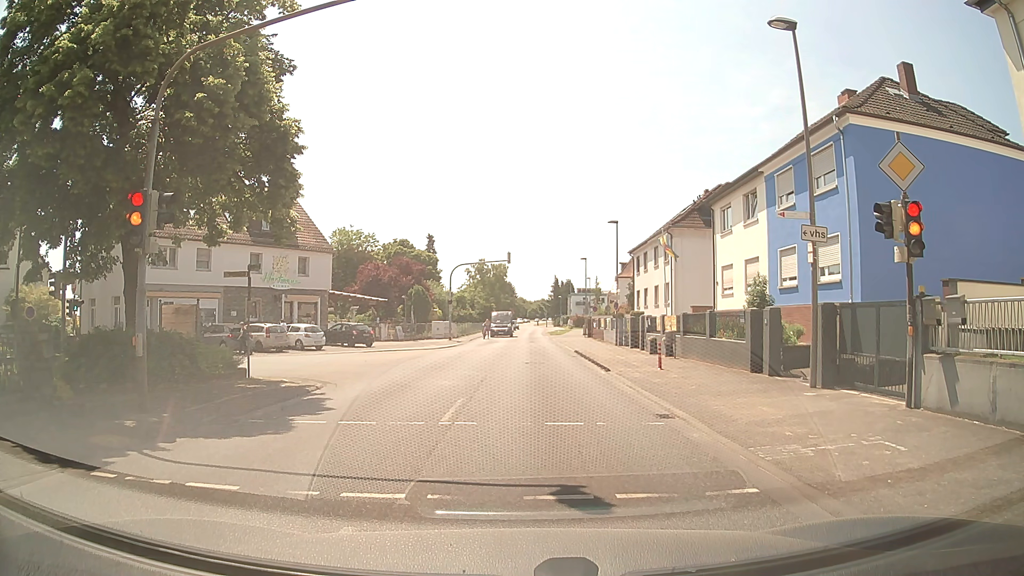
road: secondary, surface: asphalt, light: Day
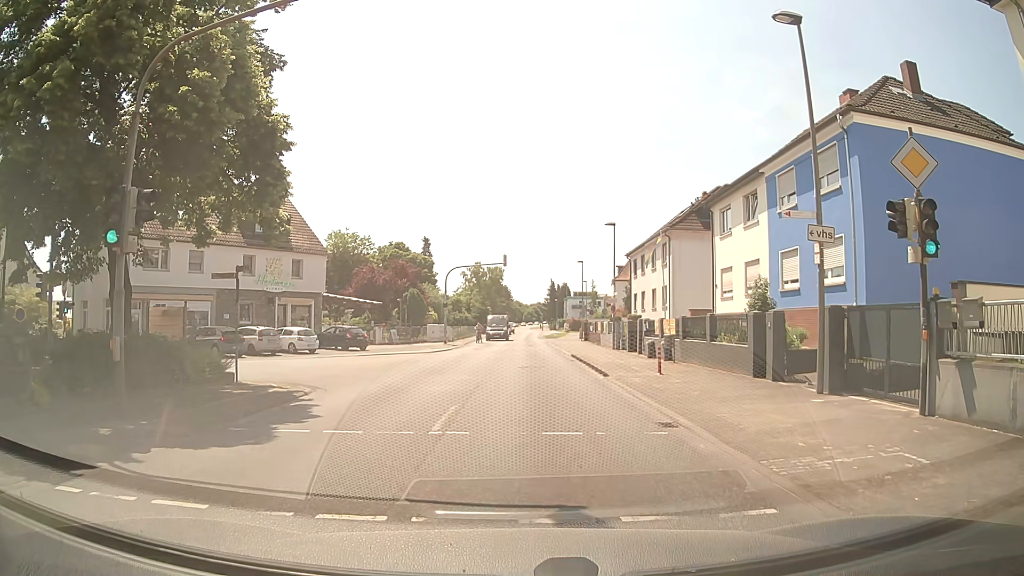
(0.0, +0.6) m; 0°
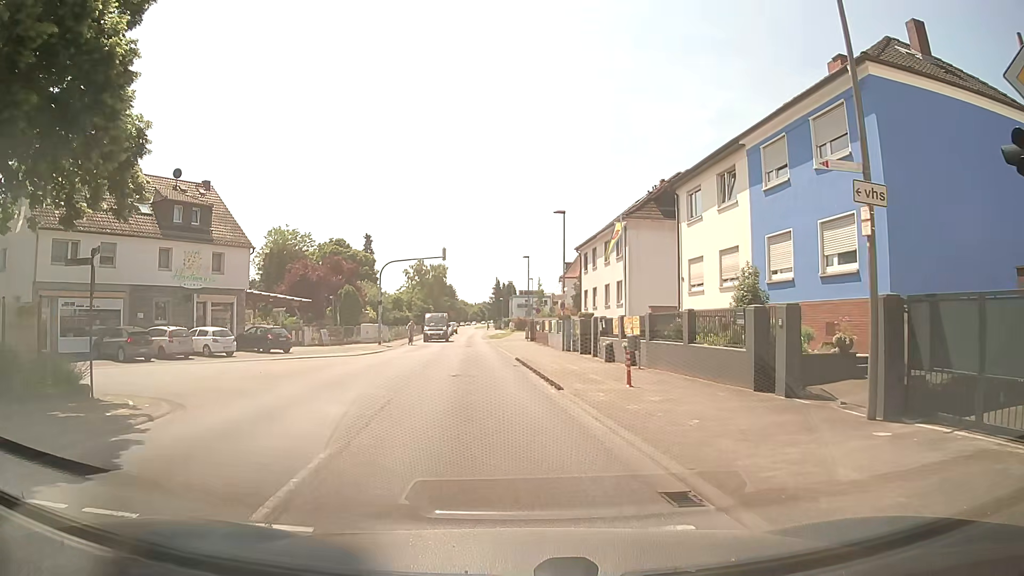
(+0.2, +4.6) m; +4°
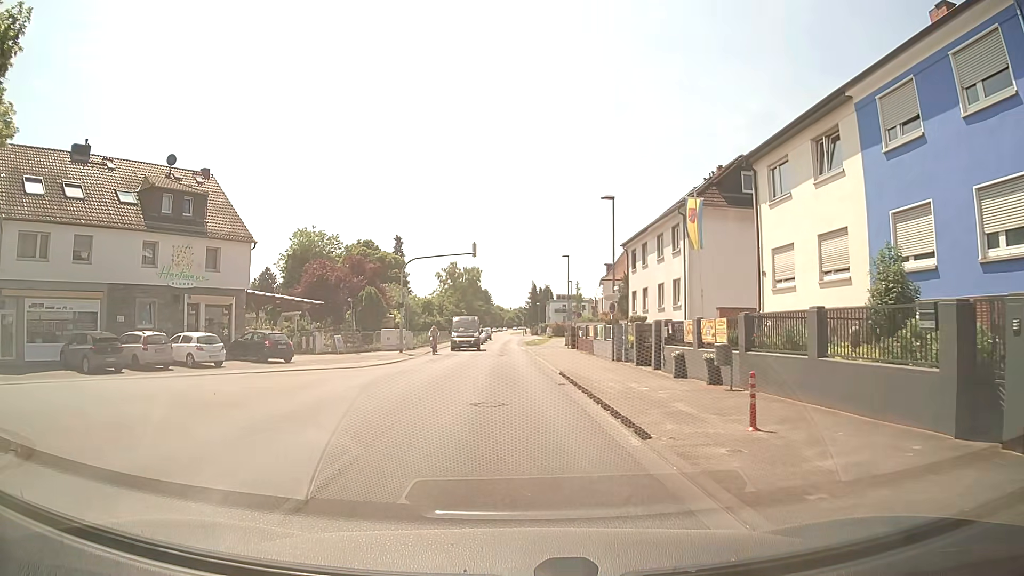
(-0.2, +6.0) m; -3°
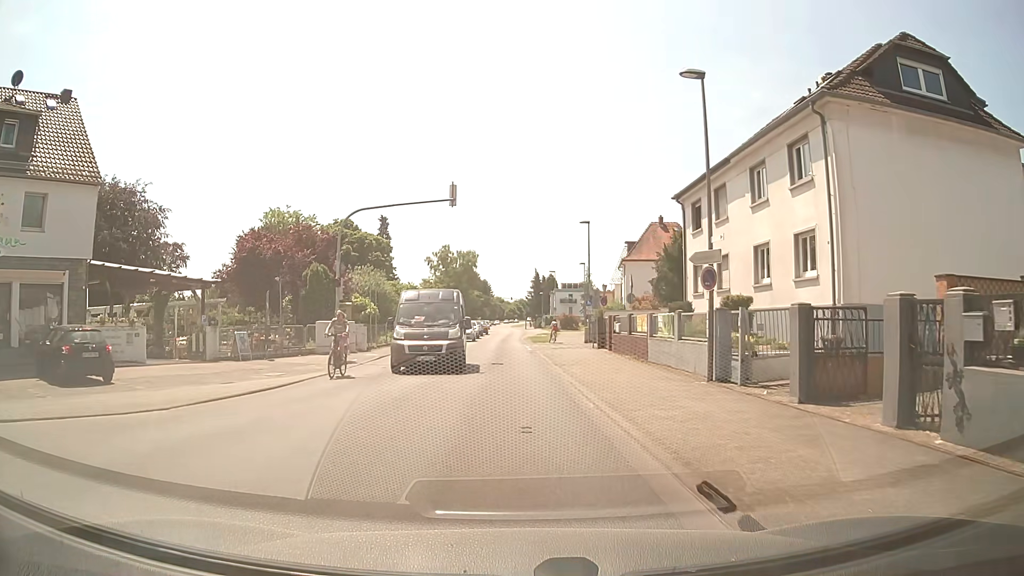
(-0.3, +15.9) m; -1°
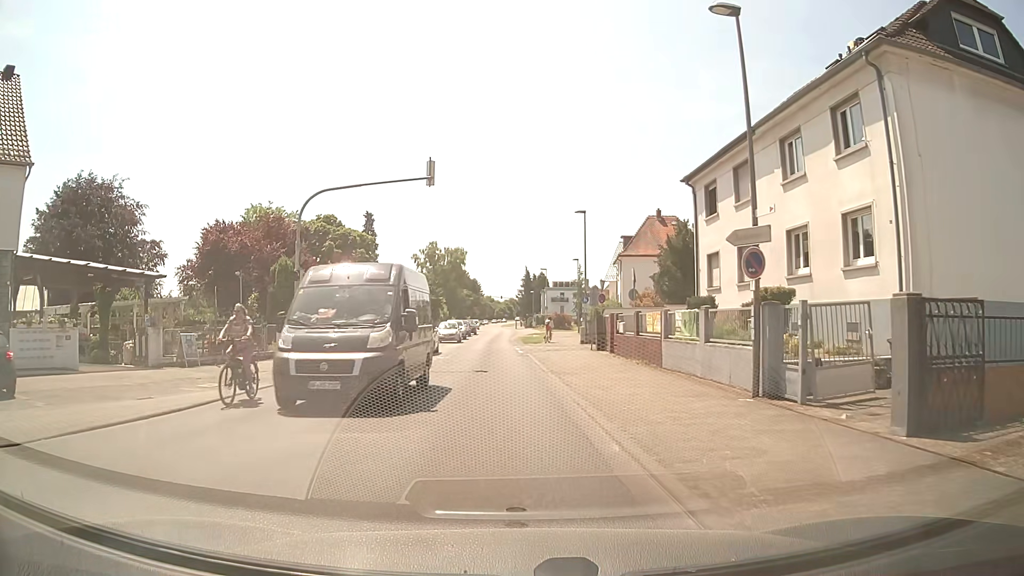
(0.0, +3.9) m; +1°
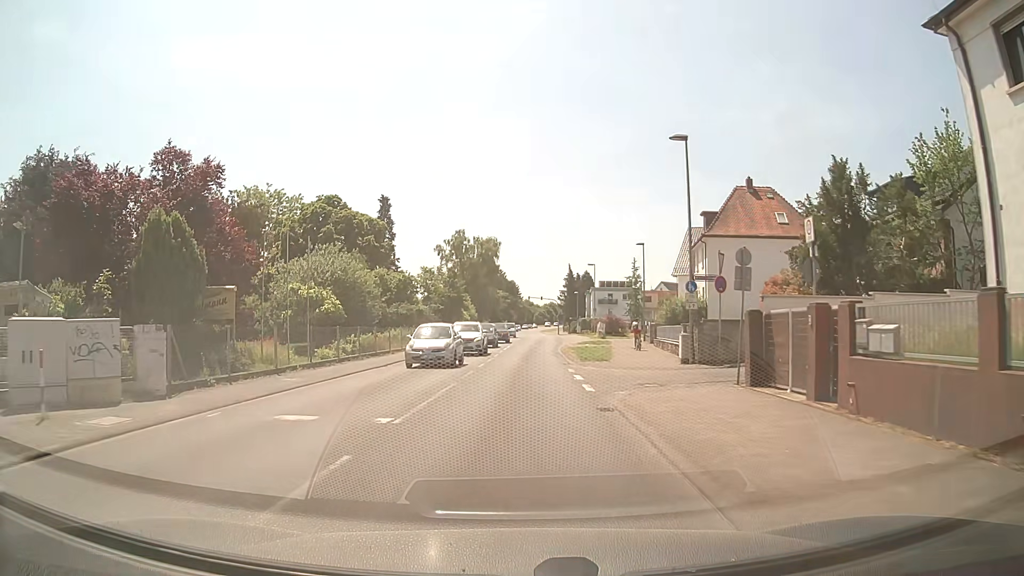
(-0.4, +17.8) m; -3°
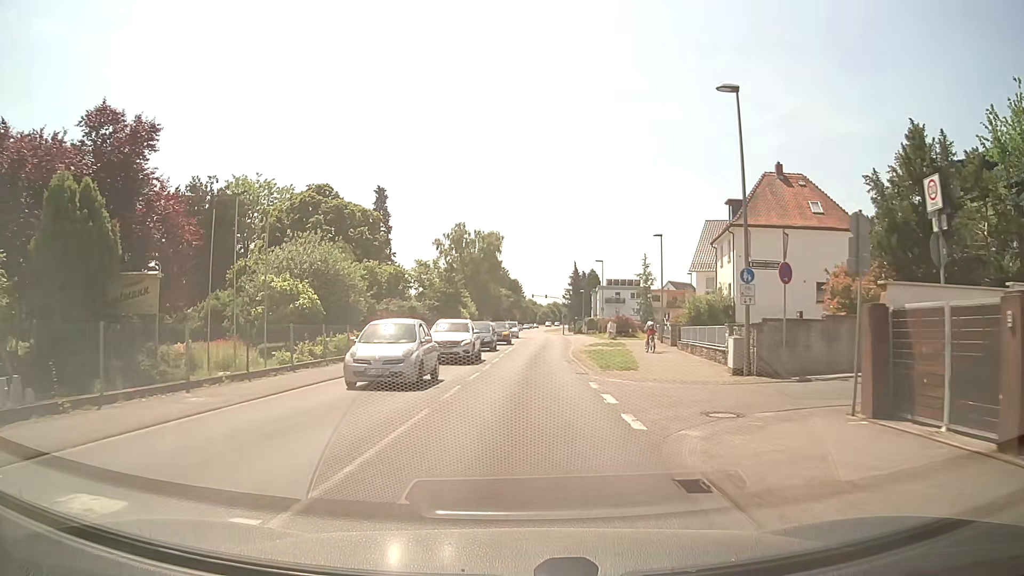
(0.0, +5.6) m; 0°
